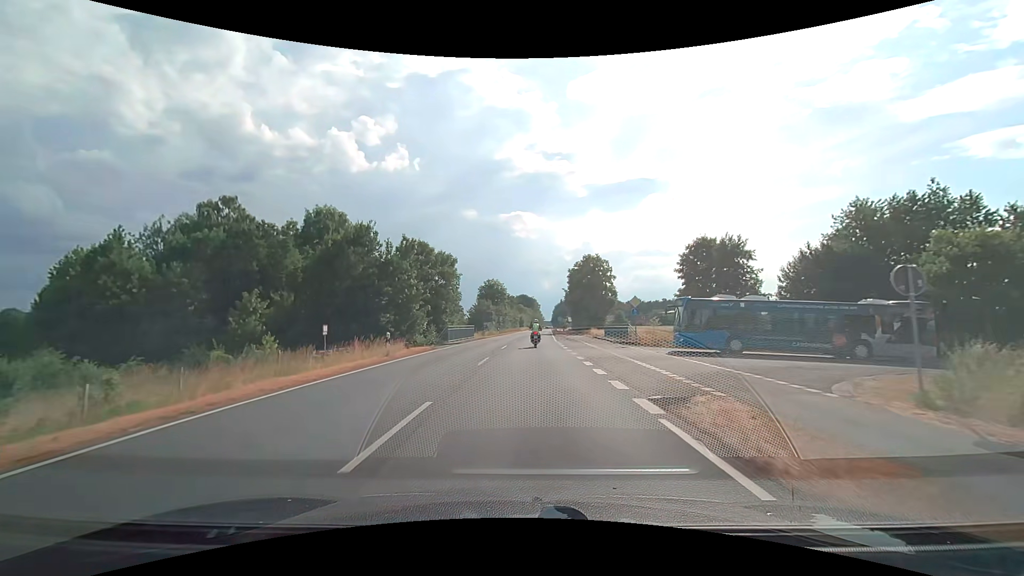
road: secondary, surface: asphalt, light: Day
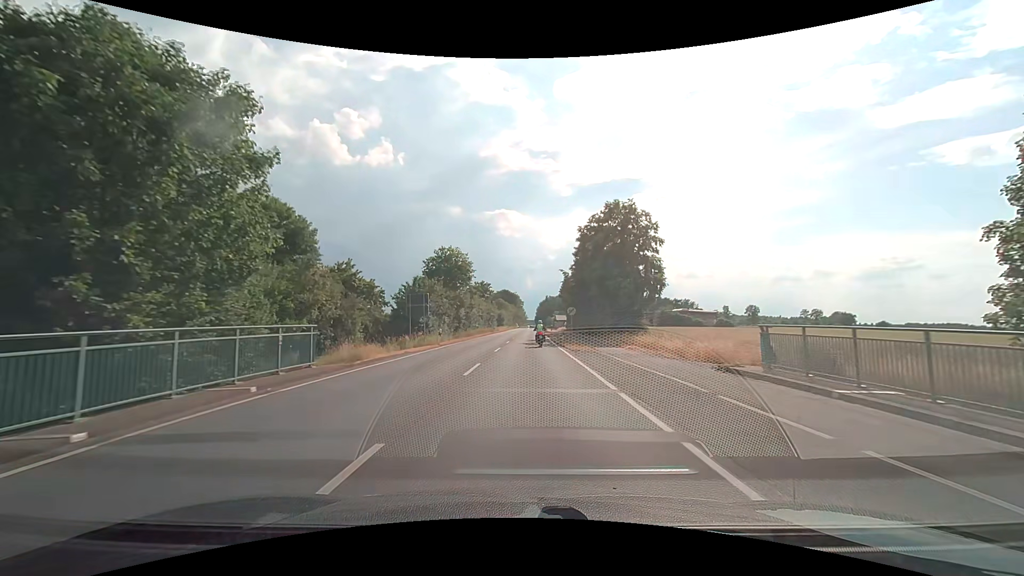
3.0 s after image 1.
(+0.5, +39.0) m; +2°
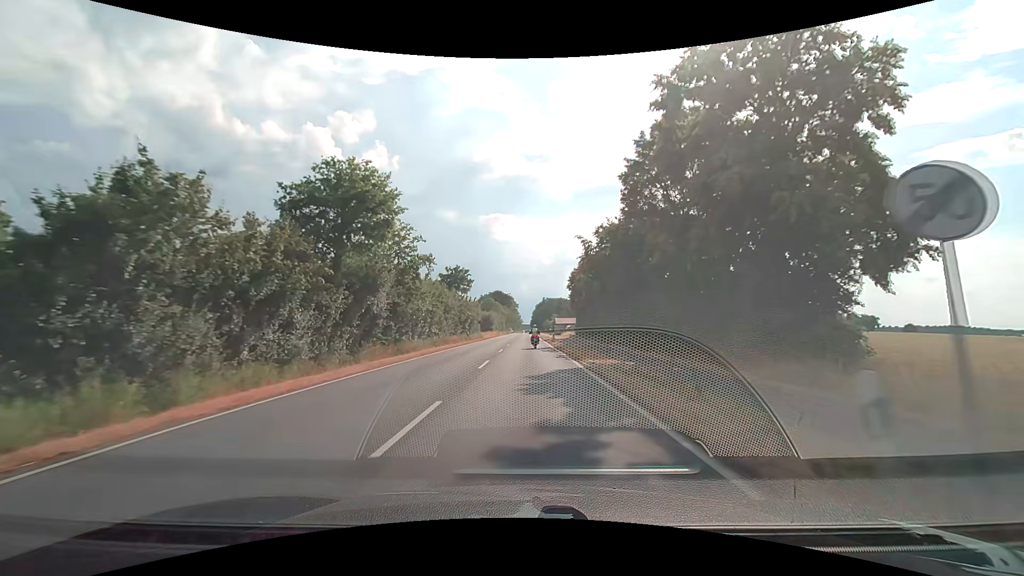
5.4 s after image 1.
(+0.2, +32.5) m; +1°
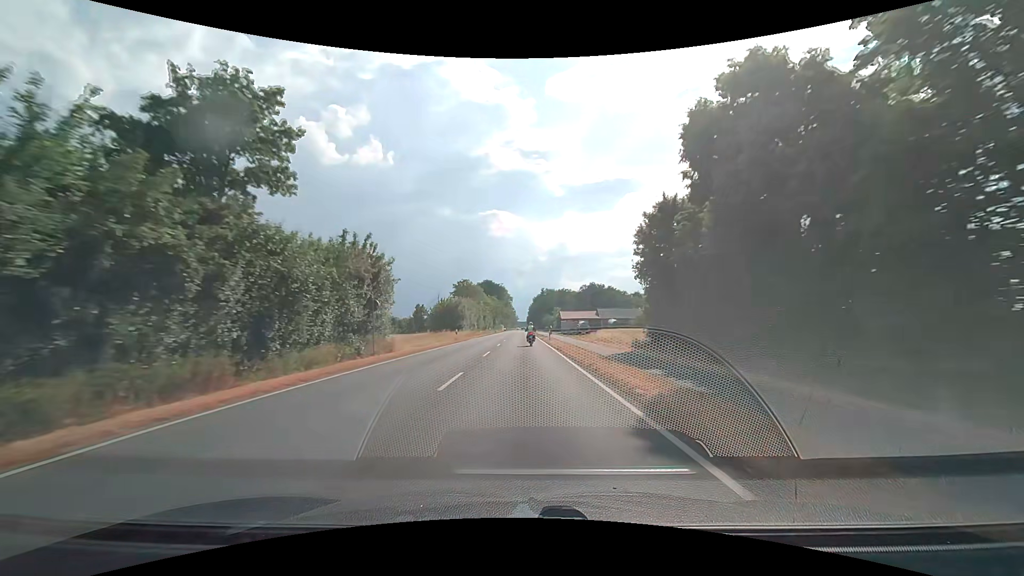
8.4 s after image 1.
(+0.2, +55.5) m; 0°
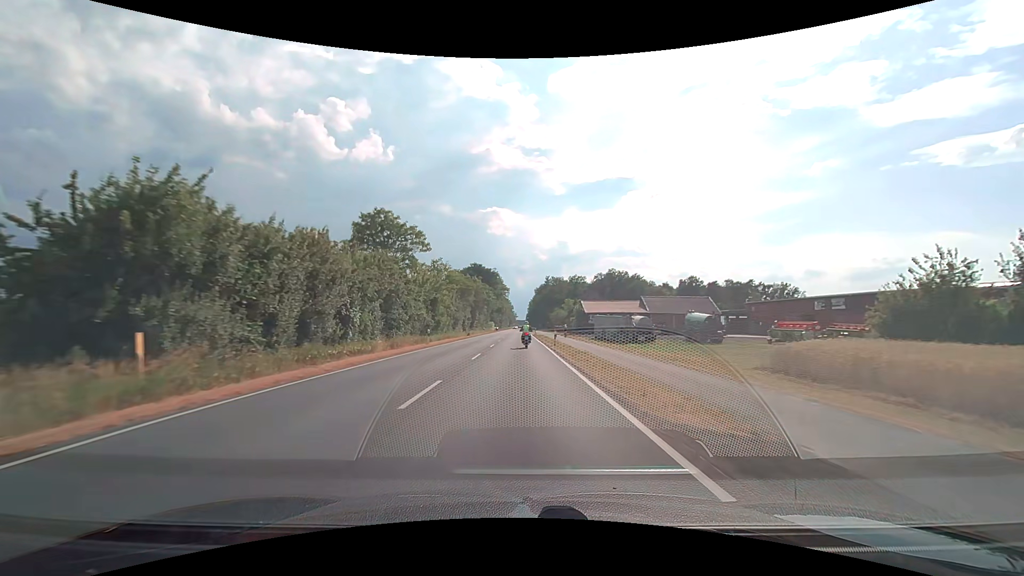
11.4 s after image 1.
(0.0, +62.6) m; 0°
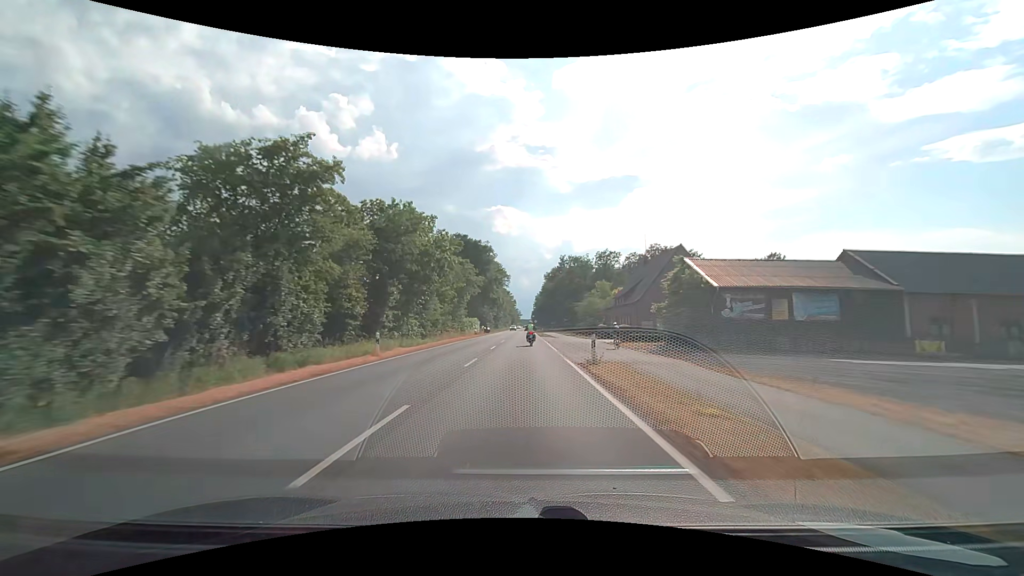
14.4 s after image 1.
(-0.3, +63.8) m; 0°
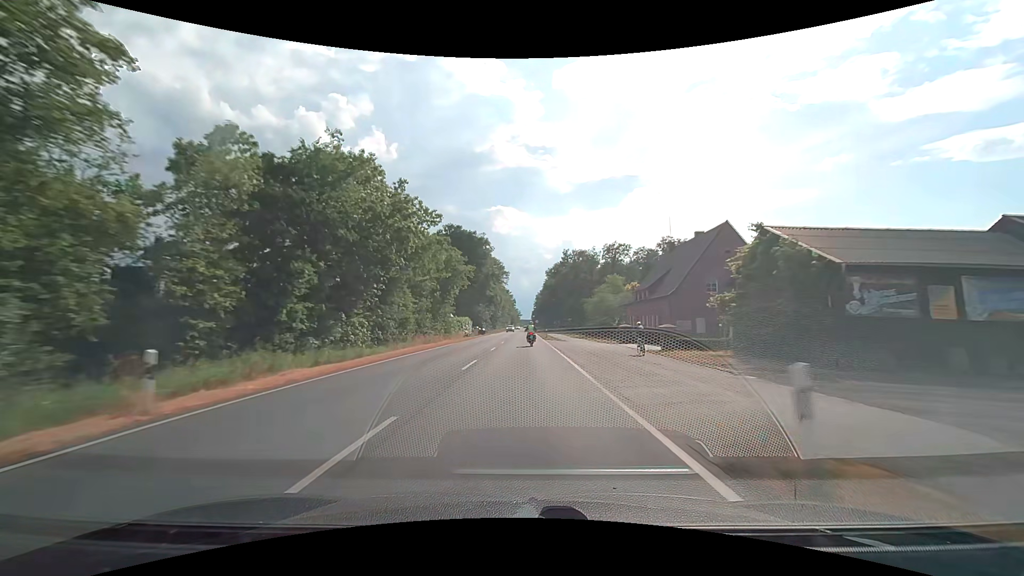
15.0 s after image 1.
(0.0, +13.0) m; 0°
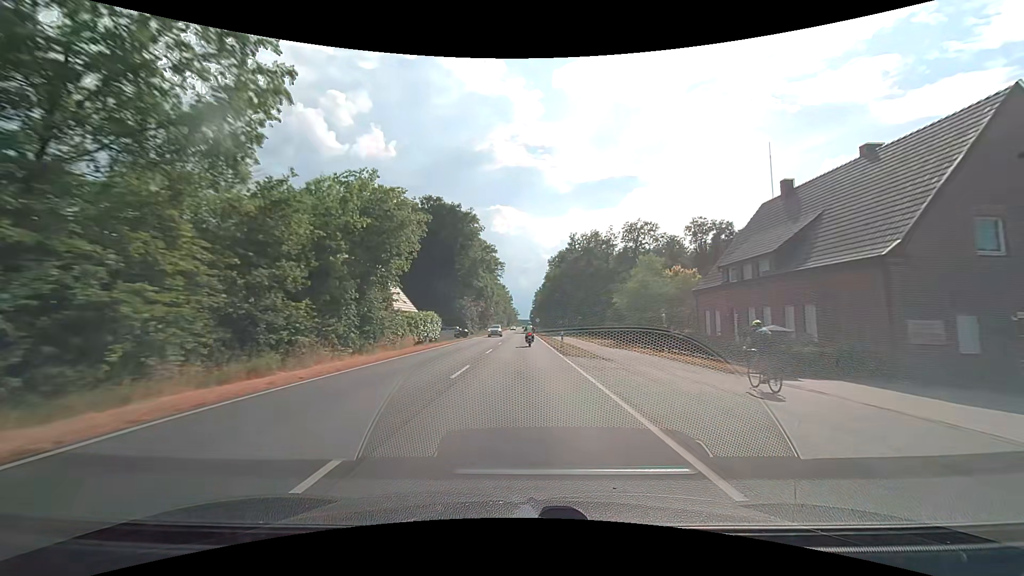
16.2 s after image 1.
(0.0, +26.3) m; 0°
(0, +10) (0, +20) (0, +30) (0, +40) (0, +50) (0, +60) (0, +70) (0, +80) (0, +90) (0, +100) m
